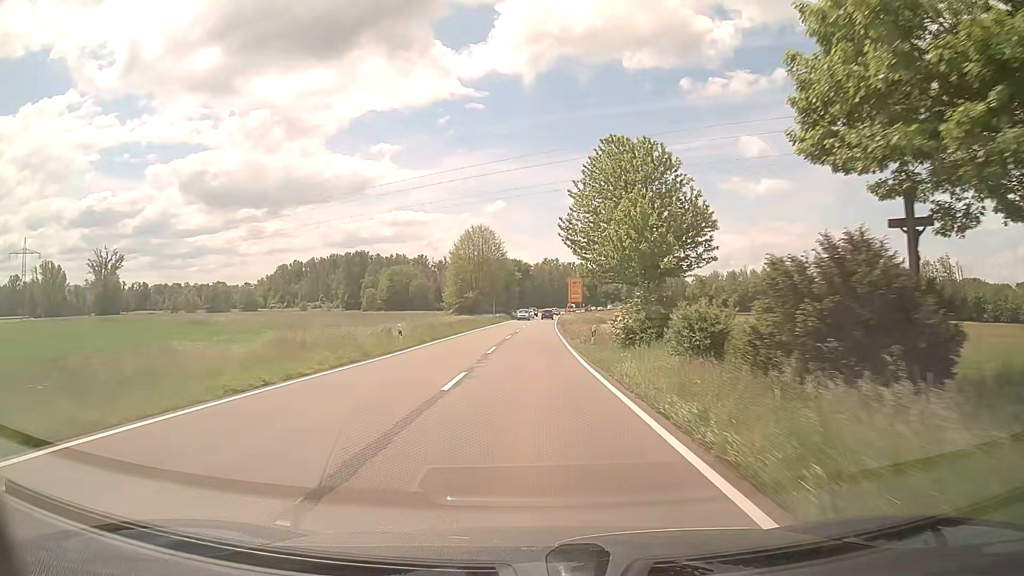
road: secondary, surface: asphalt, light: Day
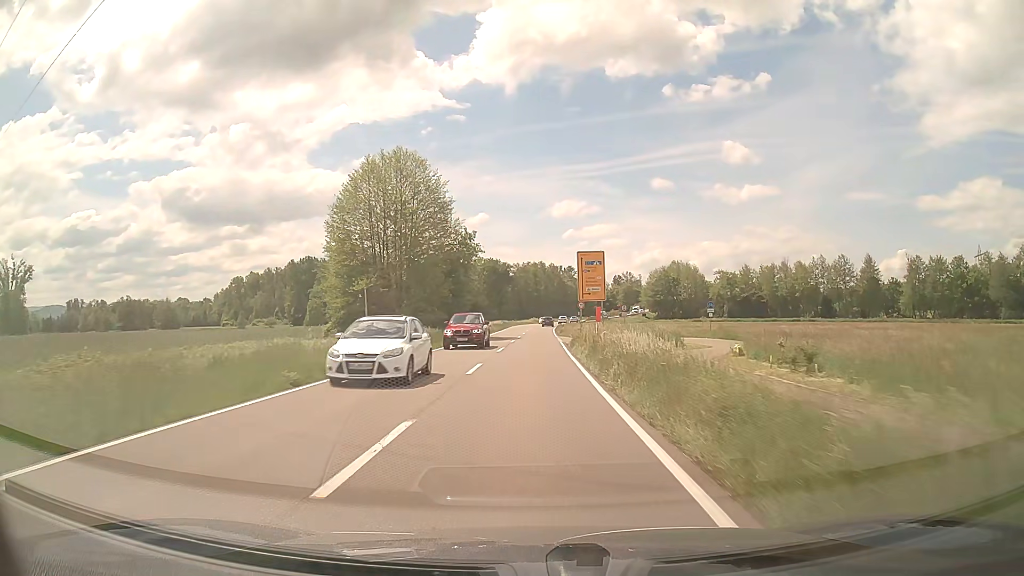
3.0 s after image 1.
(+0.7, +55.8) m; +1°
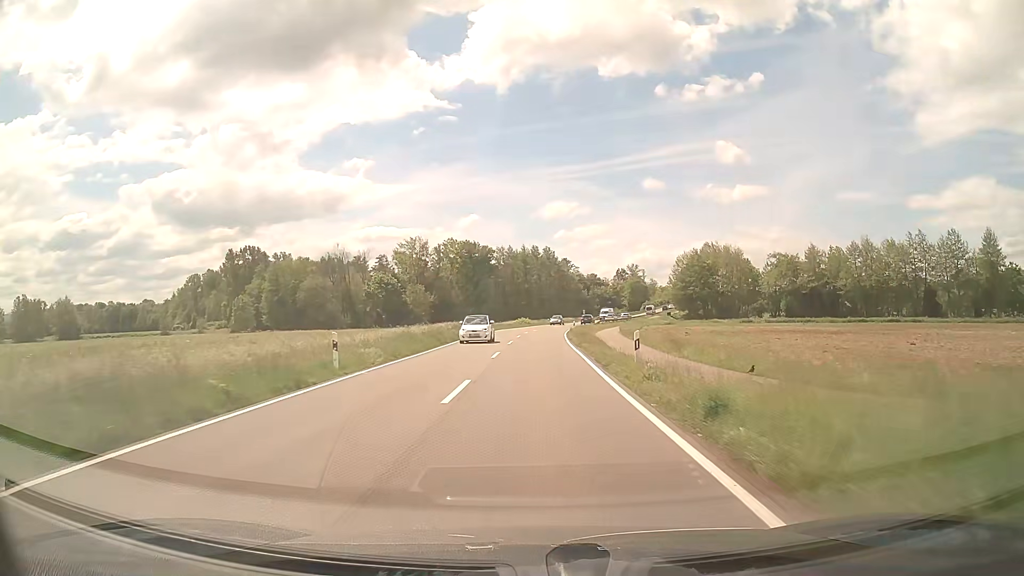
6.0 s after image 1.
(+0.4, +54.5) m; +1°
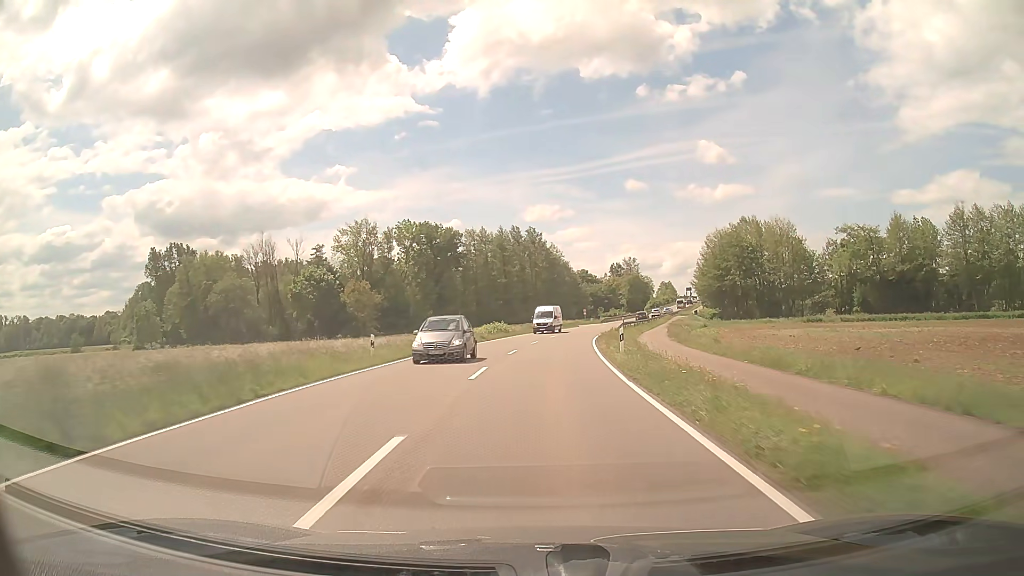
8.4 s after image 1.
(+0.3, +42.8) m; +1°
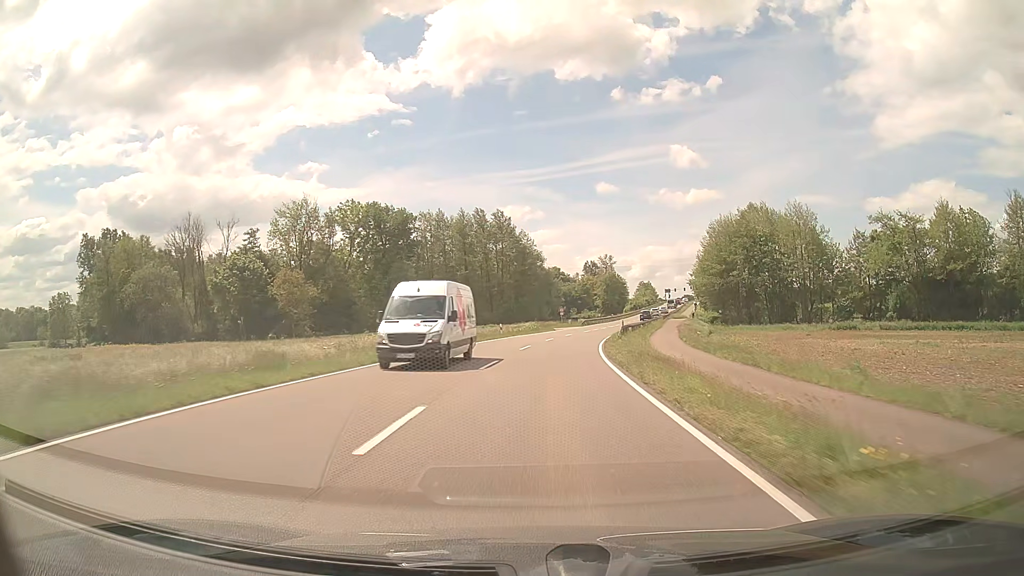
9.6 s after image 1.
(+0.4, +21.1) m; +3°
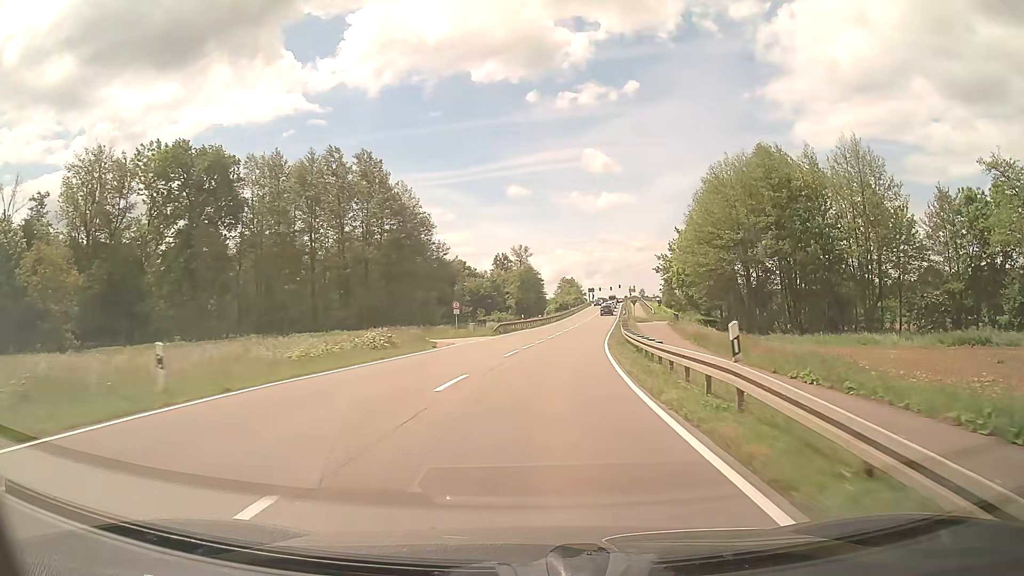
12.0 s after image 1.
(+2.7, +41.7) m; +8°
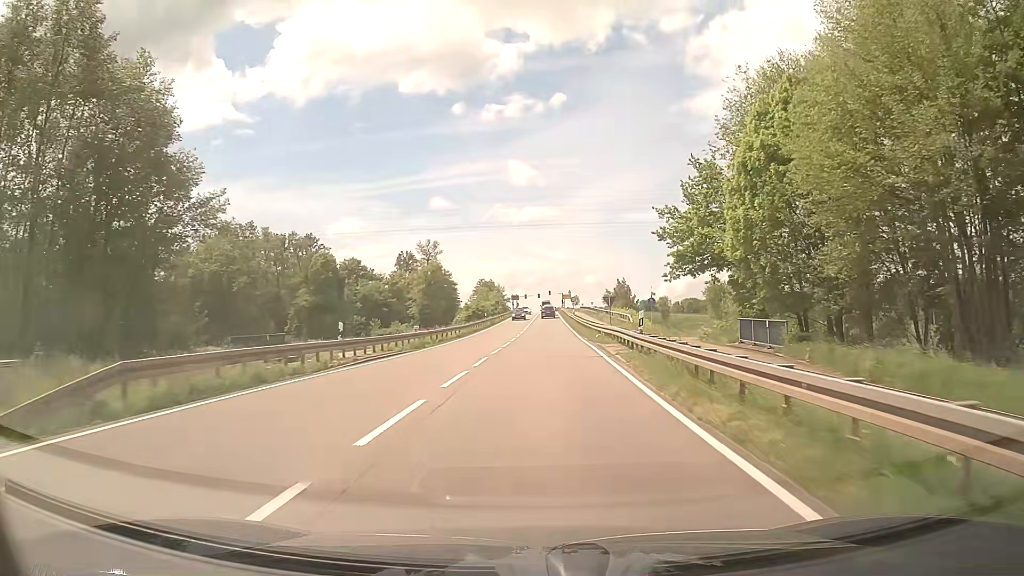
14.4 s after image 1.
(+2.7, +41.5) m; +6°
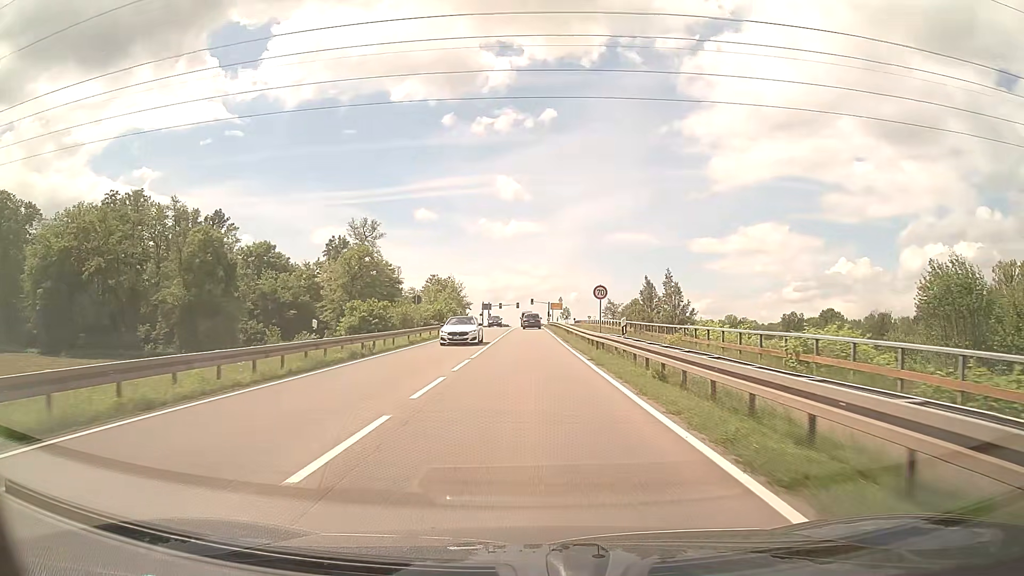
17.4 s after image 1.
(+1.4, +49.5) m; +2°
(0, +10) (0, +20) (0, +30) (0, +40) (0, +50) (0, +60) (0, +70) (0, +80) (0, +90) (0, +100) m
